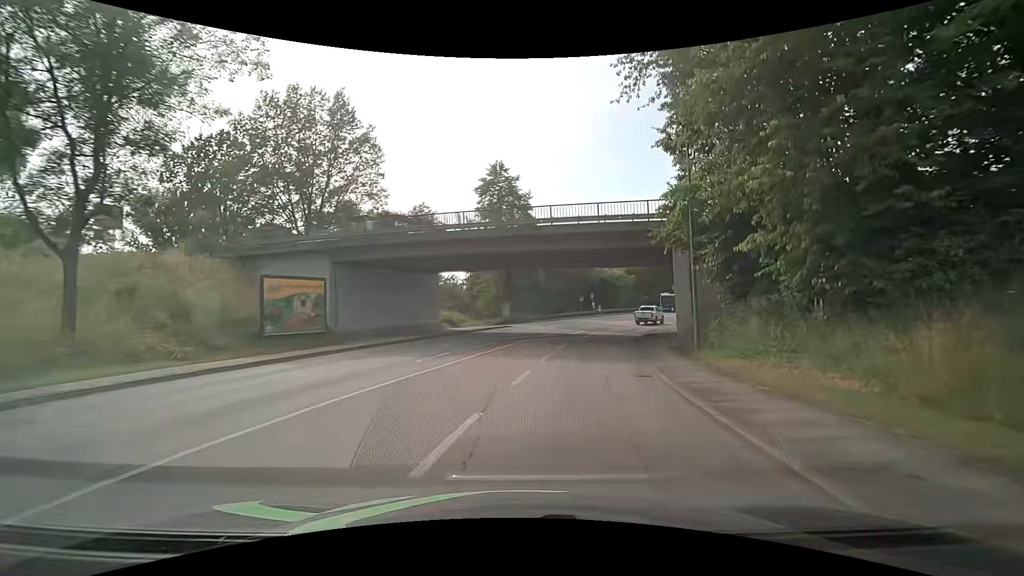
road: tertiary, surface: asphalt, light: Day
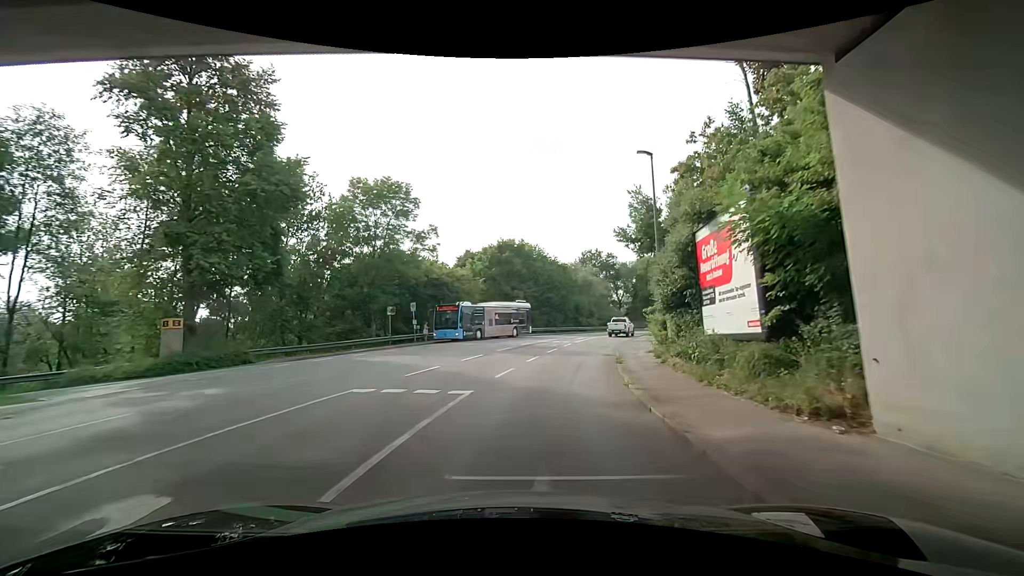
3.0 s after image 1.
(+5.4, +32.5) m; +16°
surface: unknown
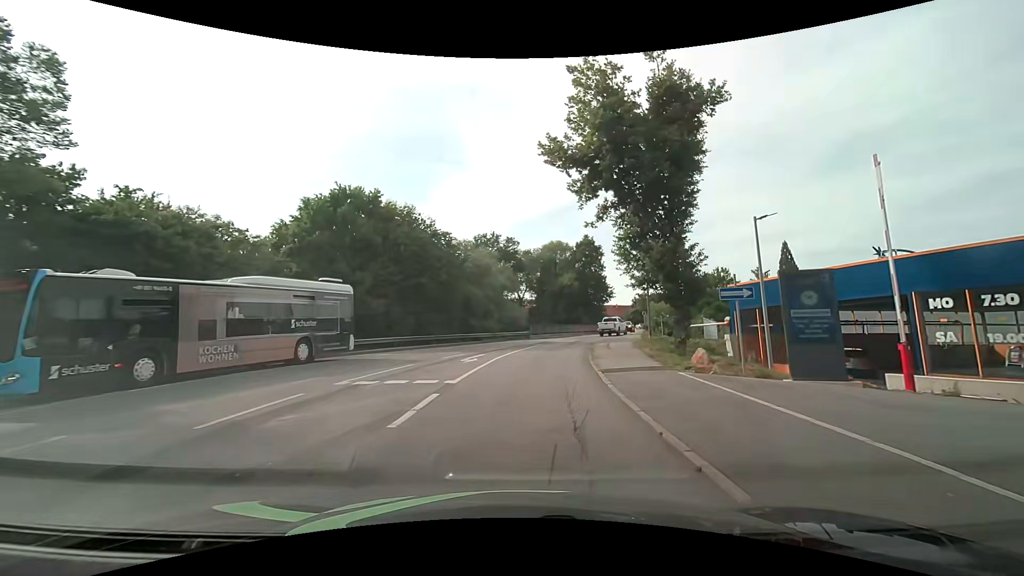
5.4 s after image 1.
(+1.9, +24.0) m; +15°
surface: asphalt
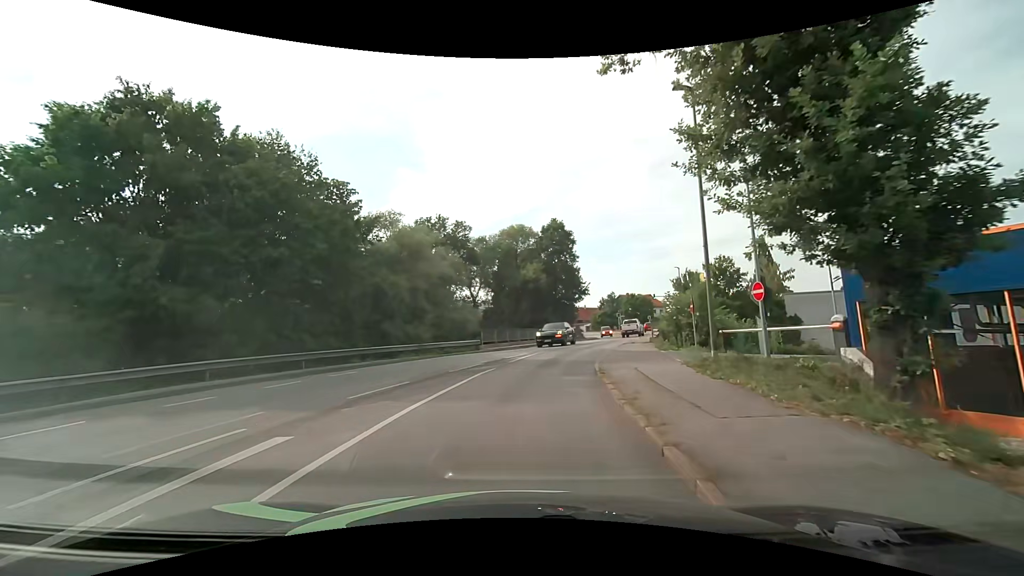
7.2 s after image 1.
(+0.7, +15.0) m; +4°
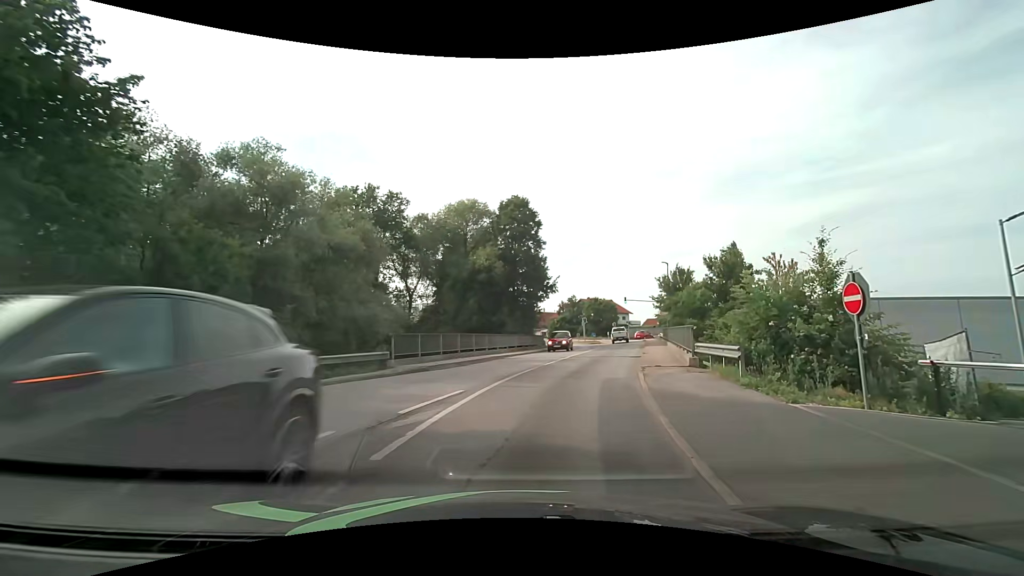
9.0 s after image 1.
(+0.4, +13.4) m; +5°
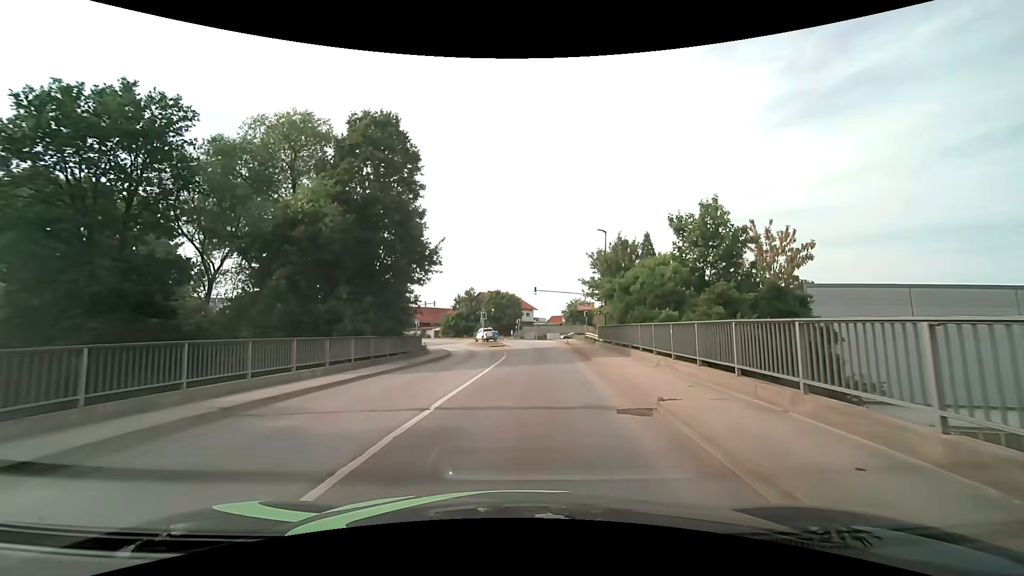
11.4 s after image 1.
(+2.1, +17.1) m; +12°
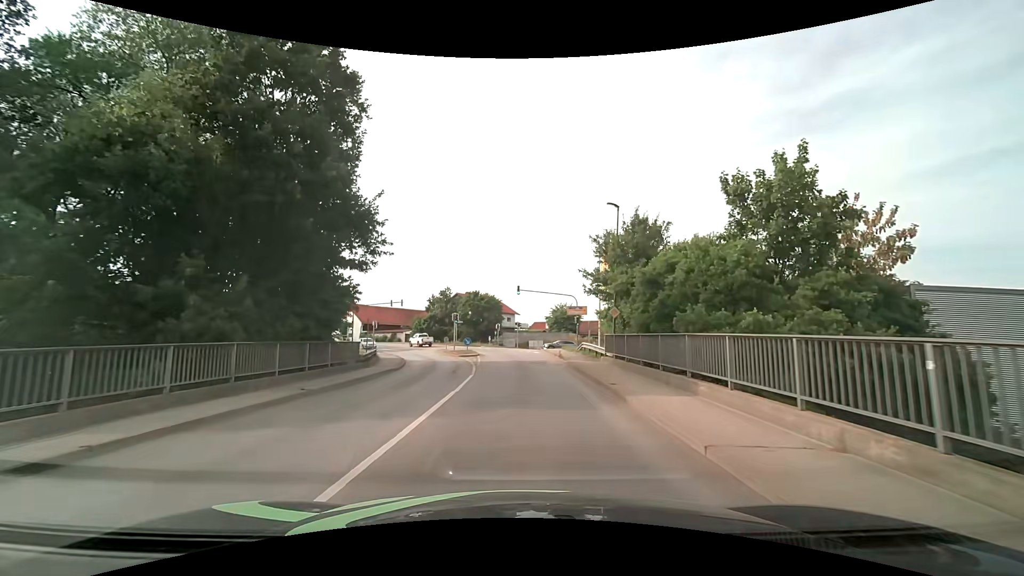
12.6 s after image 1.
(+0.2, +9.3) m; +2°
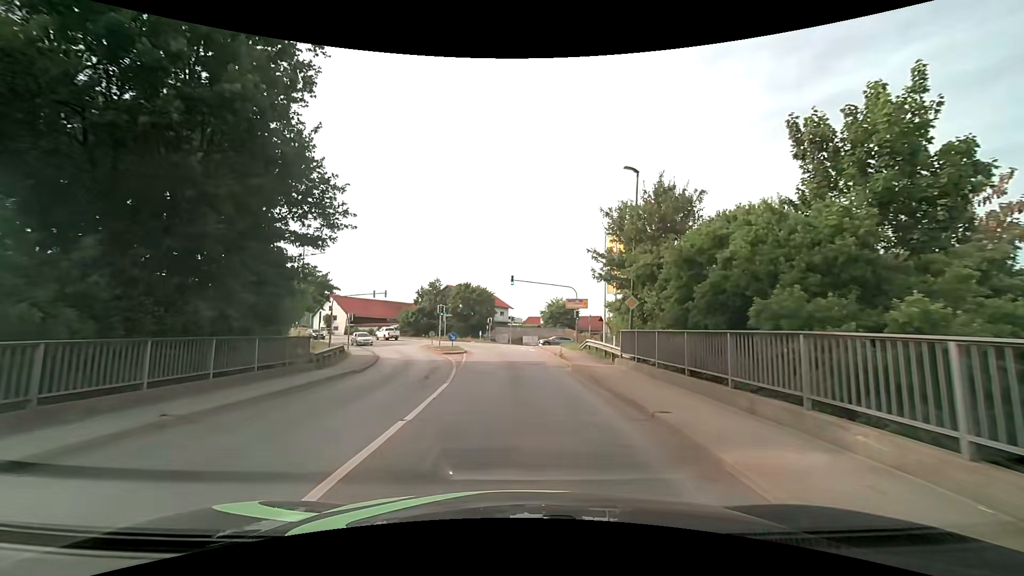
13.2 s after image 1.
(+0.1, +5.0) m; +1°
(0, +10) (0, +20) (-1, +30) (-2, +40) (-4, +50) (-9, +59) (-14, +67) (-20, +75) (-26, +83) (-33, +90) m
